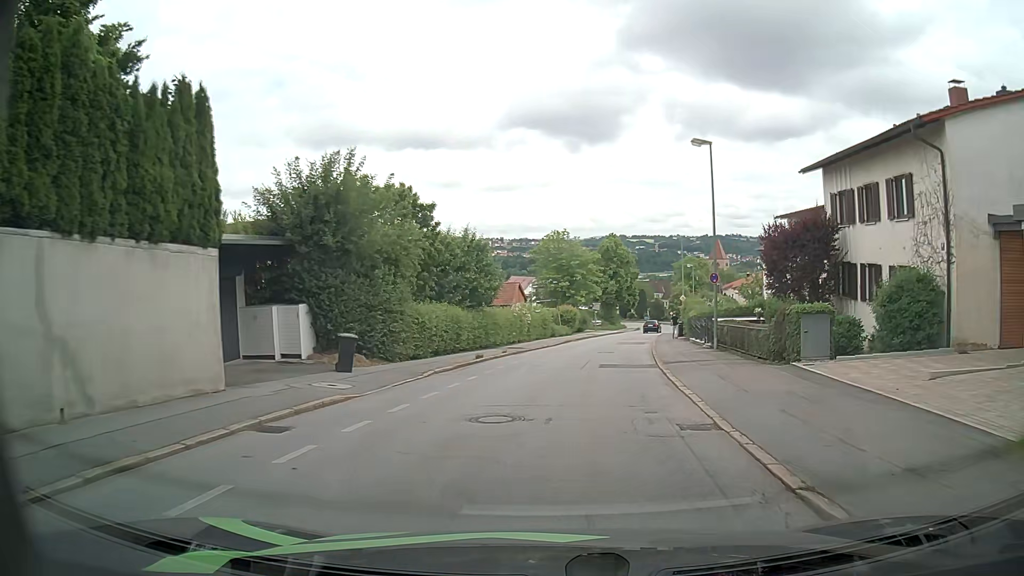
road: residential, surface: asphalt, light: Day
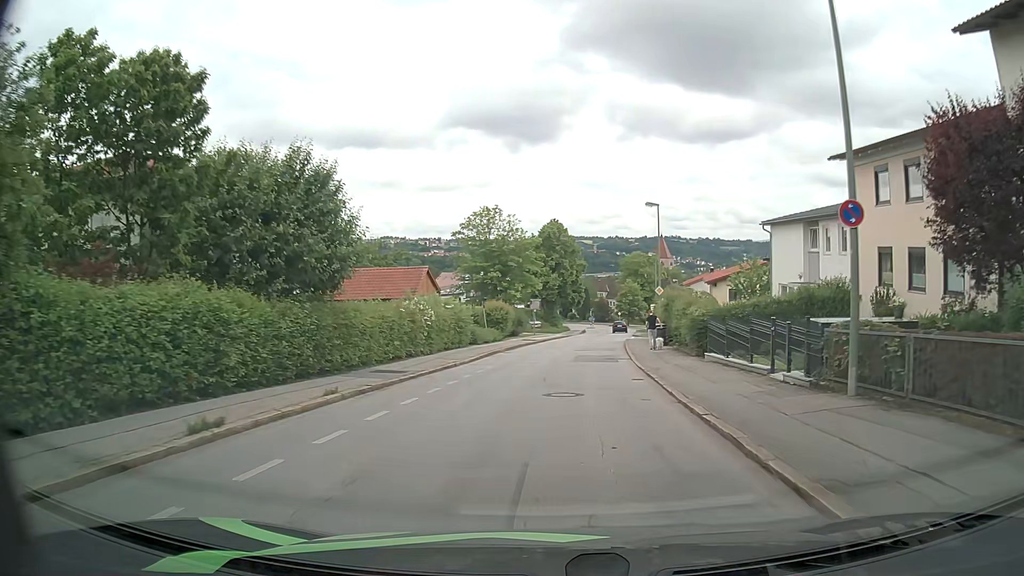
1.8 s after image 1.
(+1.4, +16.5) m; +7°
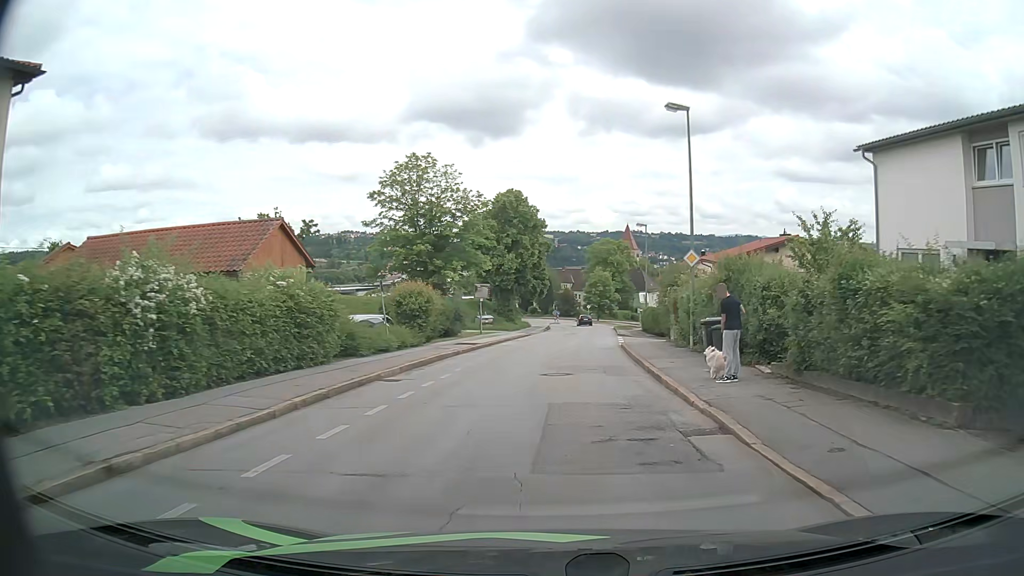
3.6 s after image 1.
(+0.4, +17.7) m; +4°
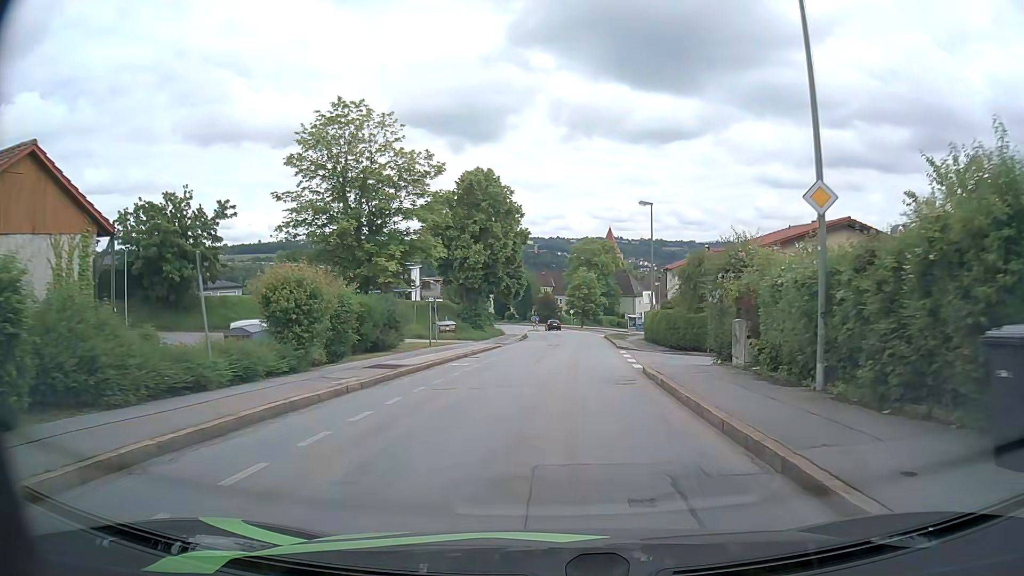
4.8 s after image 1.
(0.0, +12.2) m; +1°
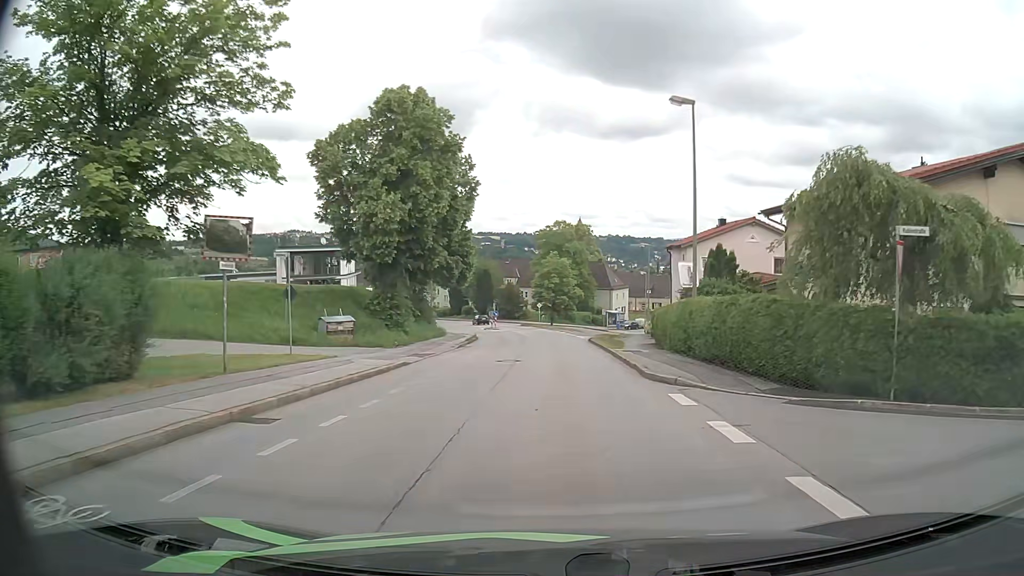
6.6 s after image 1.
(+0.4, +18.6) m; +3°
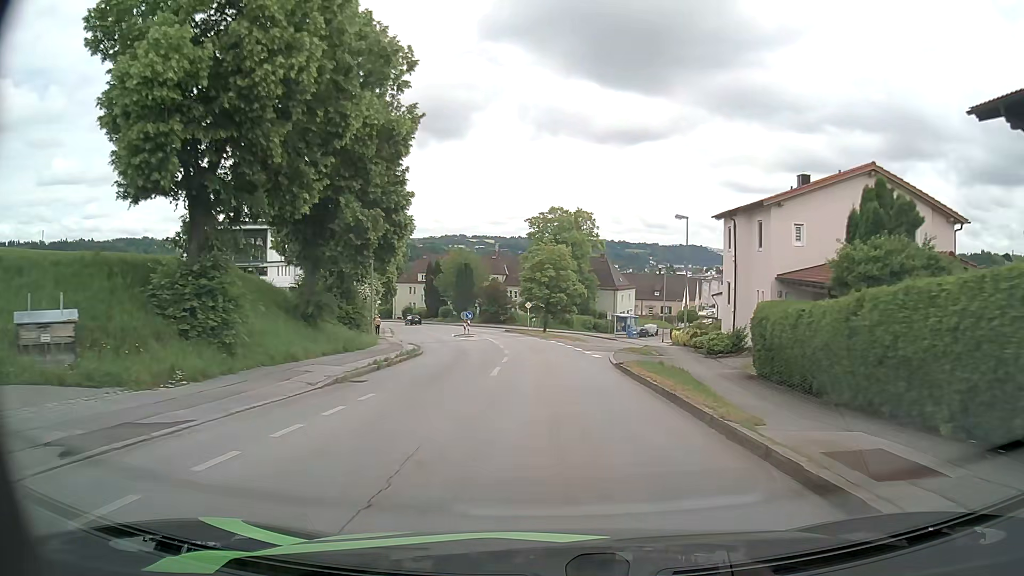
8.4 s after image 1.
(+0.1, +18.9) m; +1°
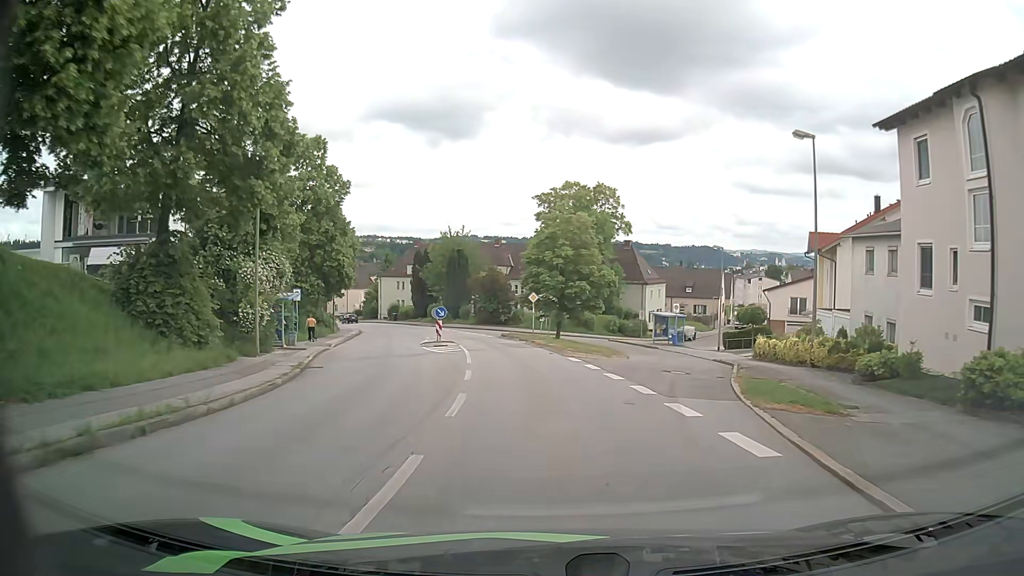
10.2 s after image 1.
(-0.1, +19.0) m; -1°
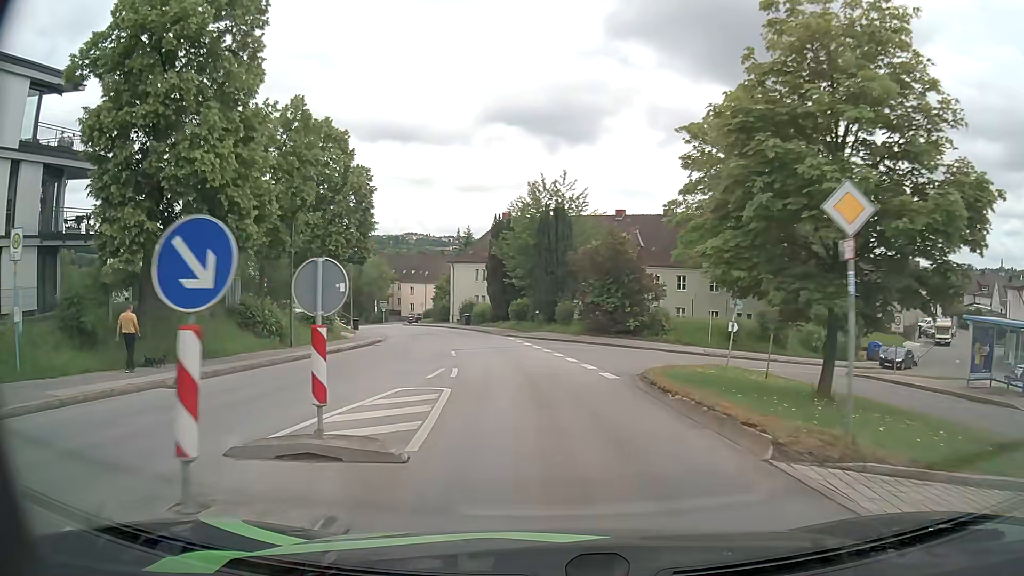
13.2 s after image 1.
(-2.3, +30.8) m; -11°
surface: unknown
(0, +10) (-1, +20) (-2, +30) (-4, +40) (-6, +50) (-9, +59) (-12, +69) (-16, +78) (-20, +87) (-25, +96) m
